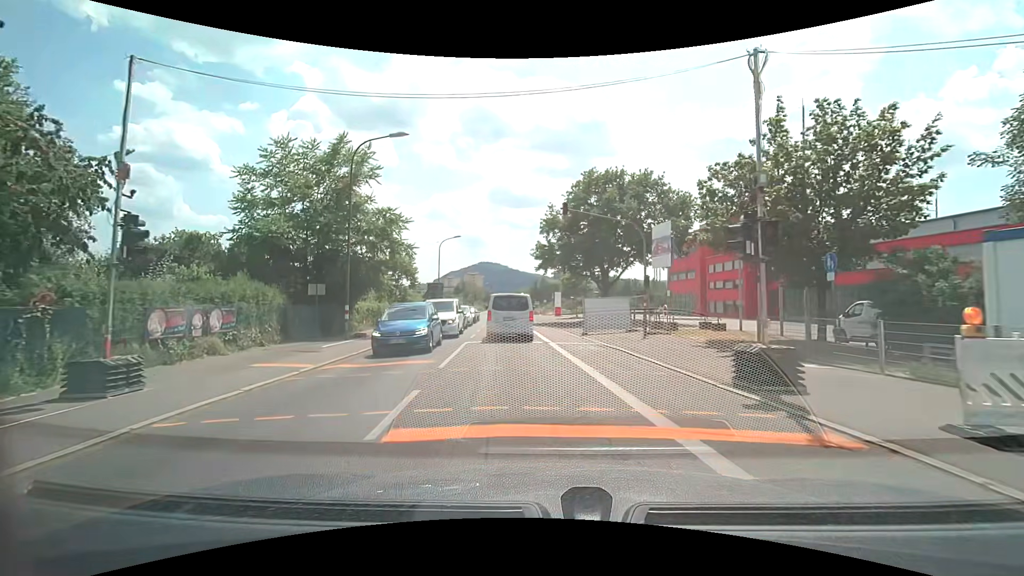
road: secondary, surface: asphalt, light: Day
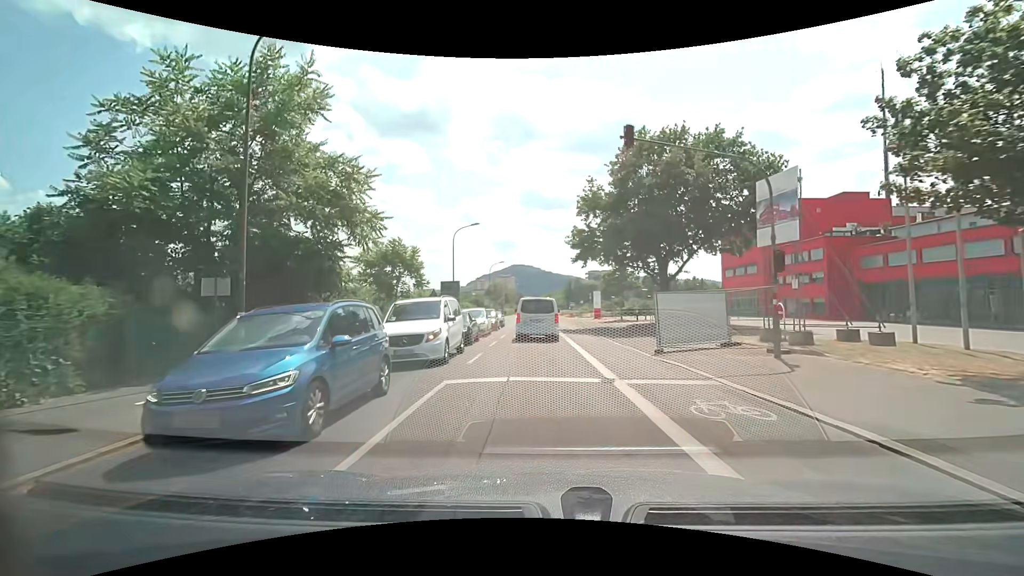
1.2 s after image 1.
(-0.4, +9.9) m; -3°
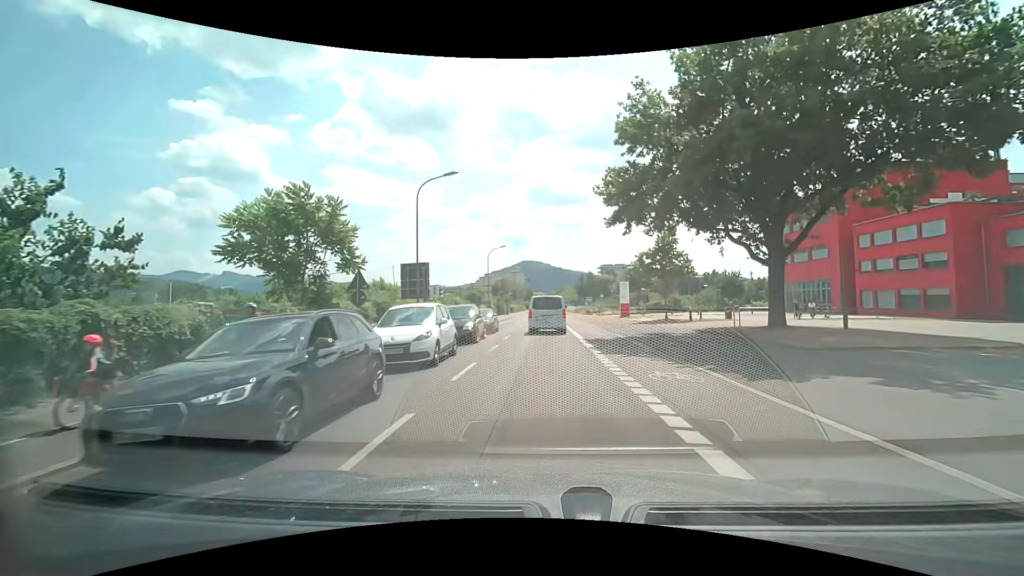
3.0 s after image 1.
(-0.4, +15.6) m; -2°
